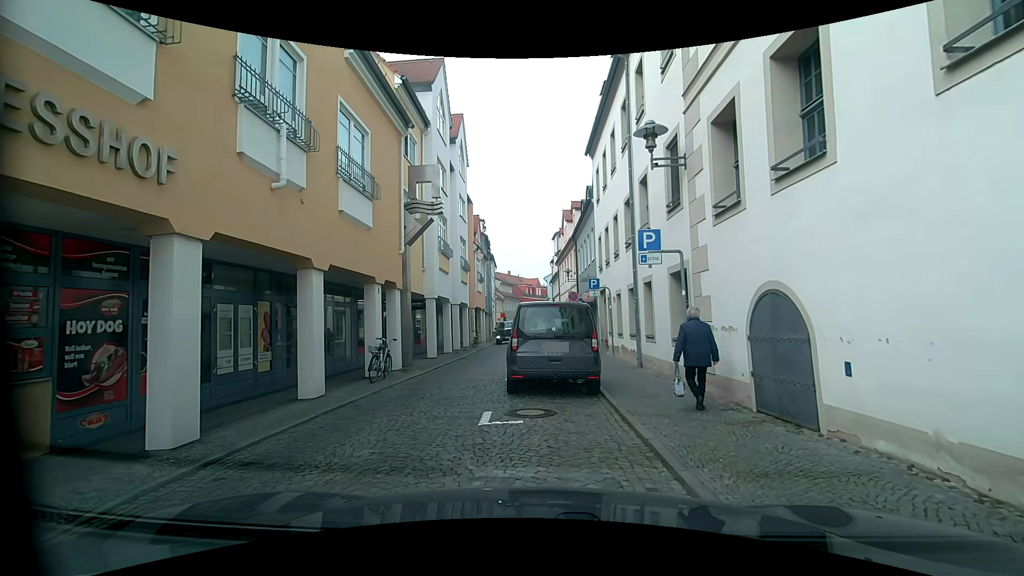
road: residential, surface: sett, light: Day
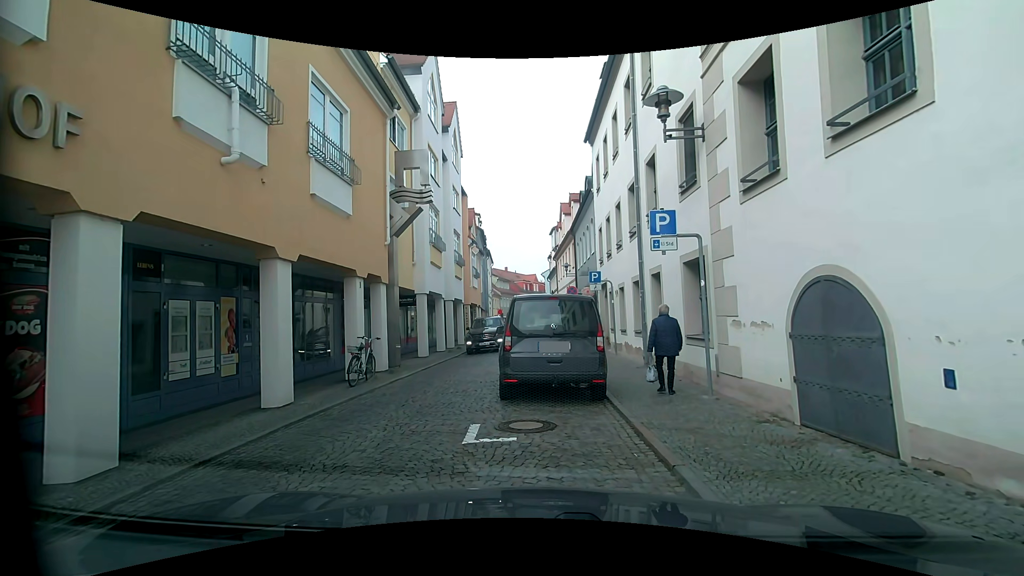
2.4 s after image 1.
(0.0, +1.2) m; 0°
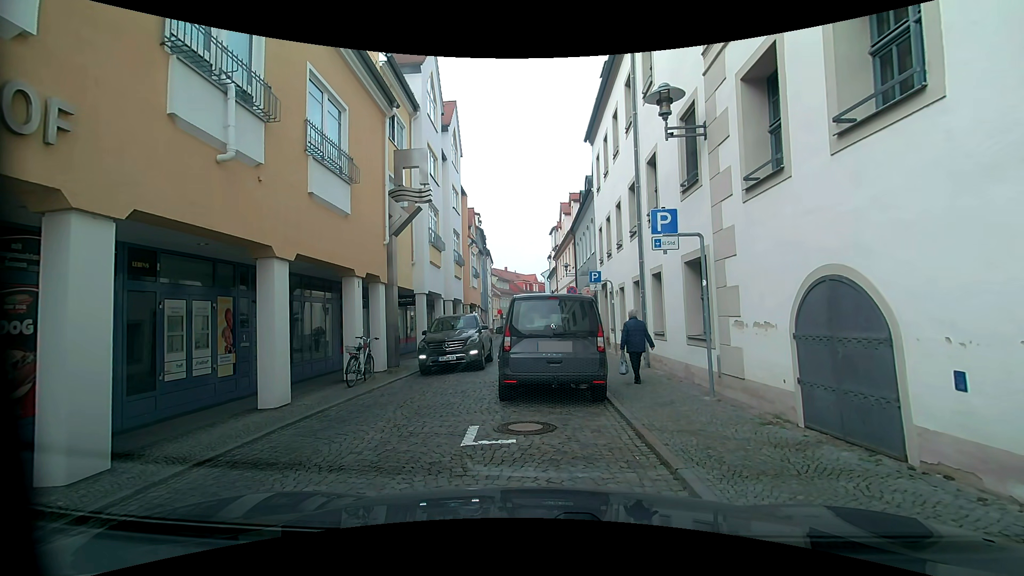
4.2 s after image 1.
(0.0, +0.2) m; 0°
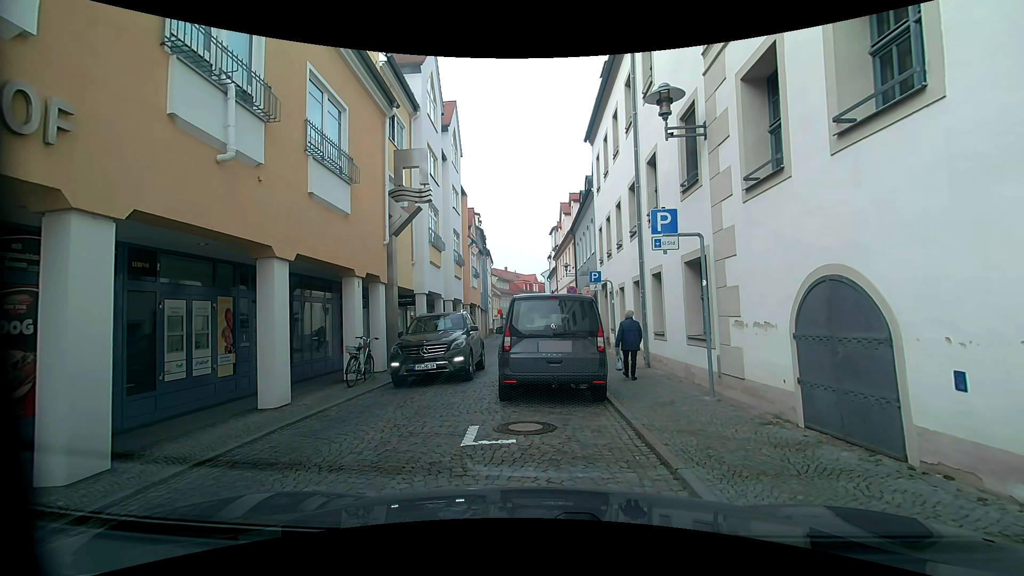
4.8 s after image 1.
(0.0, 0.0) m; 0°
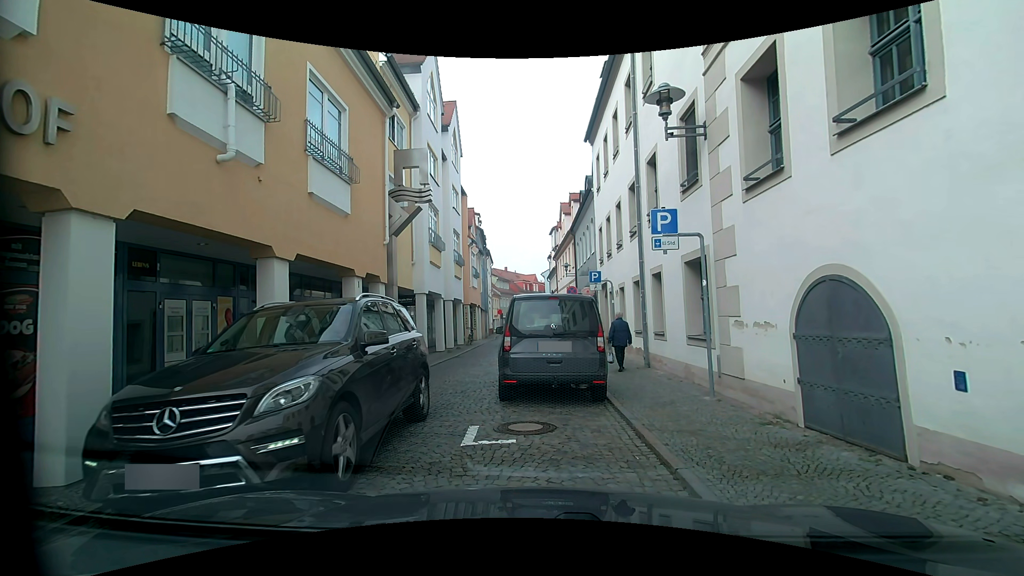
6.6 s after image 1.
(0.0, 0.0) m; 0°
